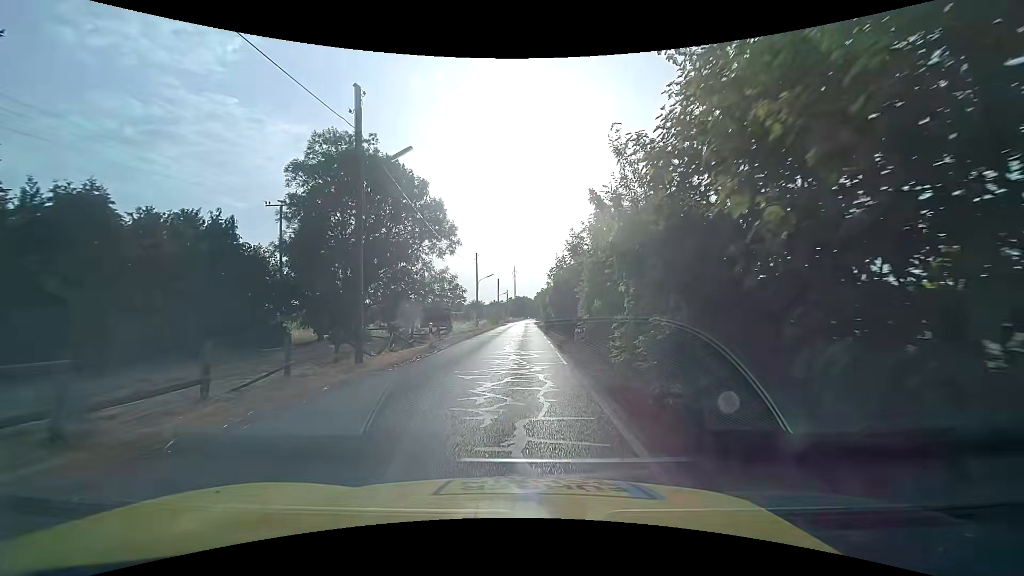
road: unclassified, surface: asphalt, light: Day
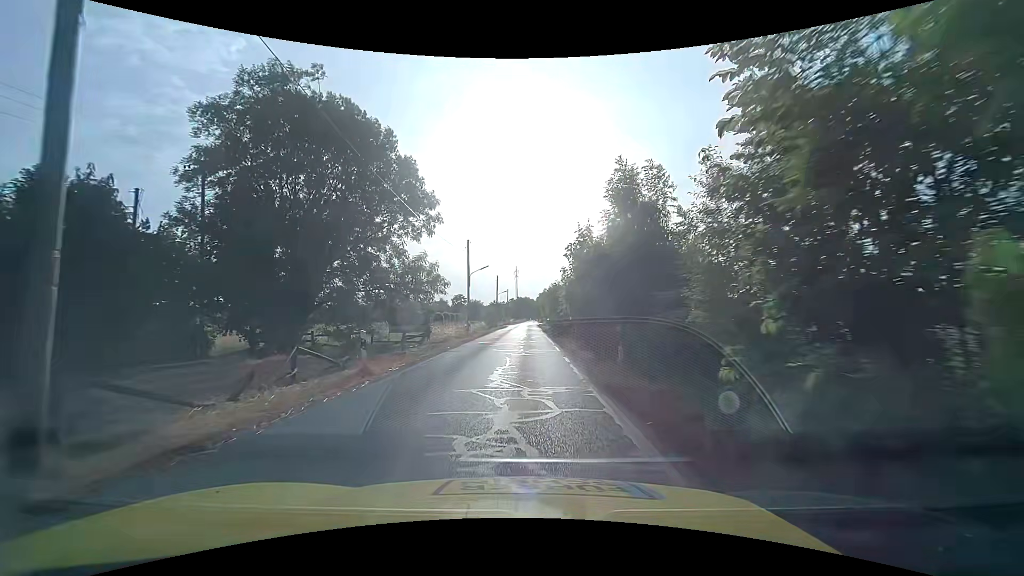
(+0.1, +9.3) m; +1°
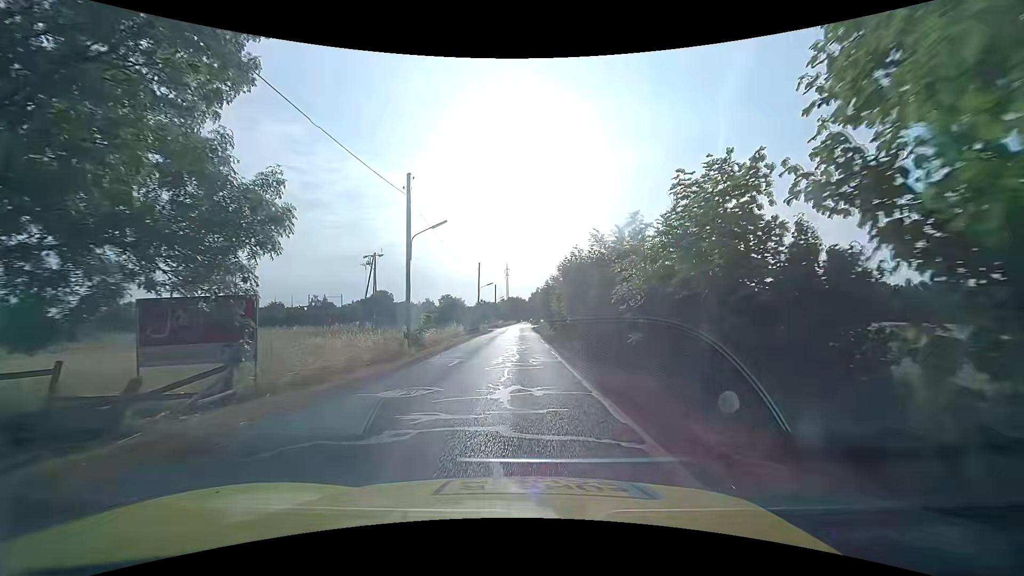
(+0.1, +18.4) m; +1°
(0, +10) (0, +20) (0, +30) (0, +40) (0, +50) (0, +60) (0, +70) (0, +80) (0, +90) (0, +100) m
